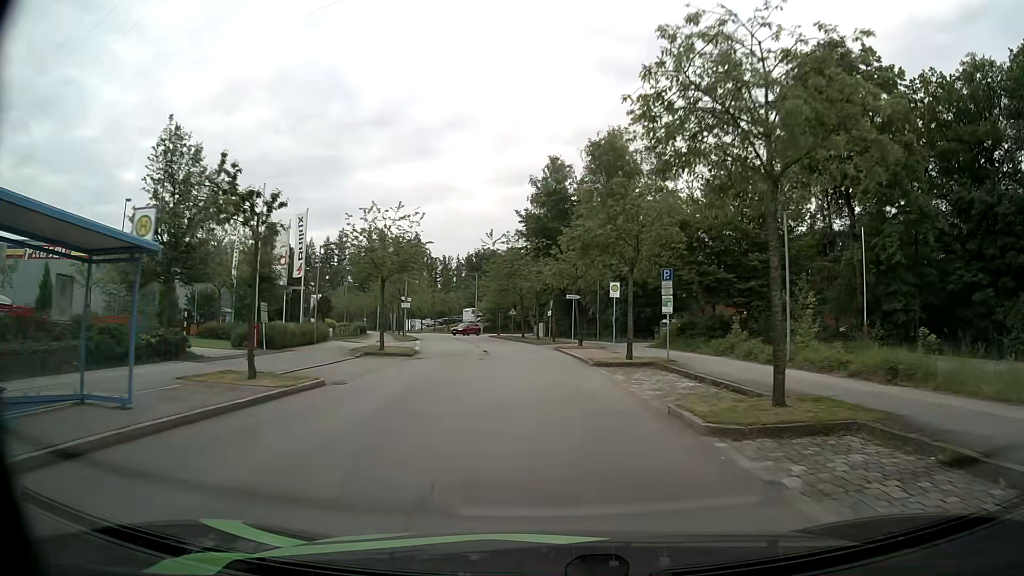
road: secondary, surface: asphalt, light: Day
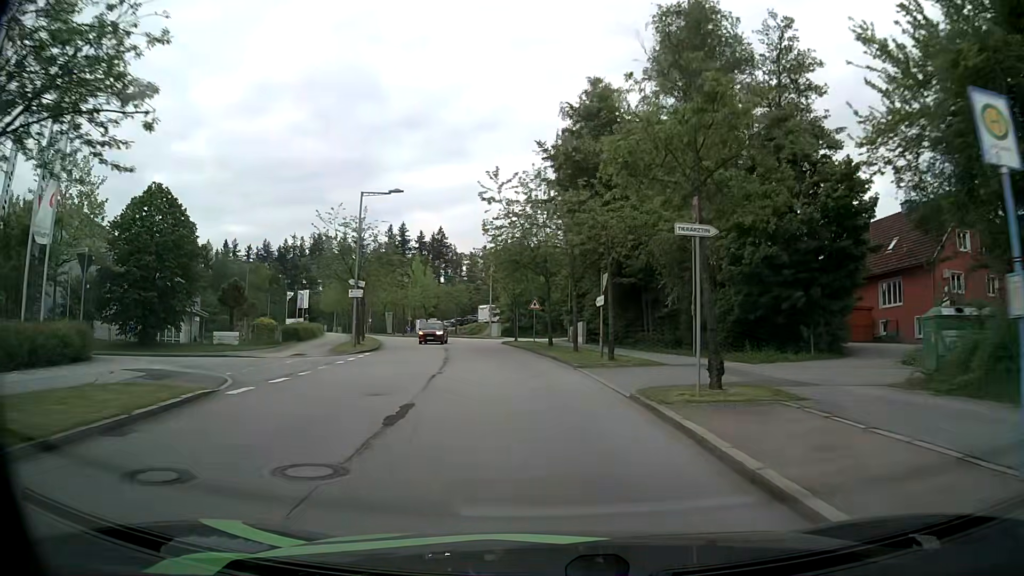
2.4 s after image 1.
(-0.5, +25.7) m; -3°
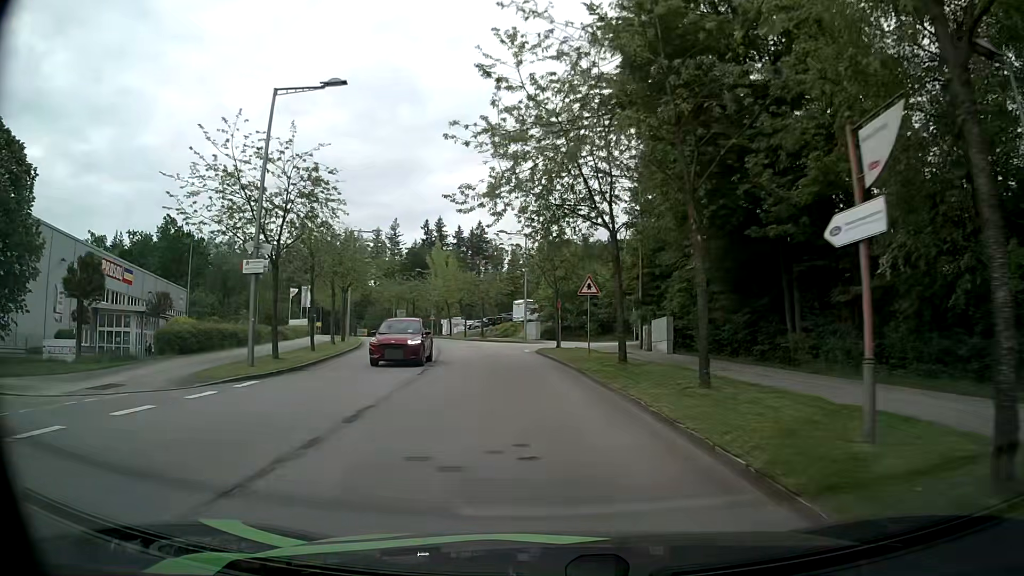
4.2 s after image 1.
(-0.5, +18.7) m; -4°
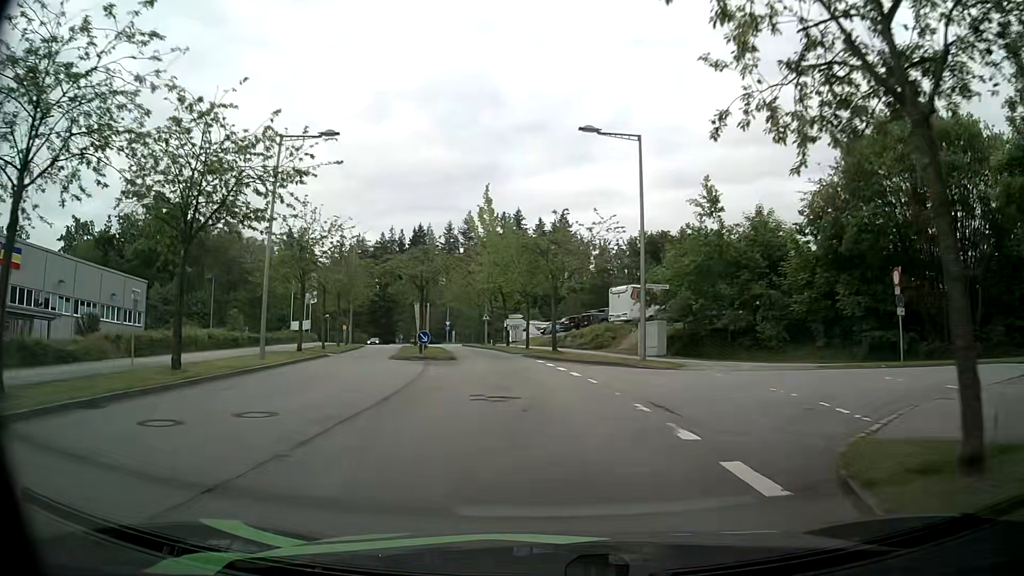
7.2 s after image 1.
(-2.0, +30.1) m; -7°
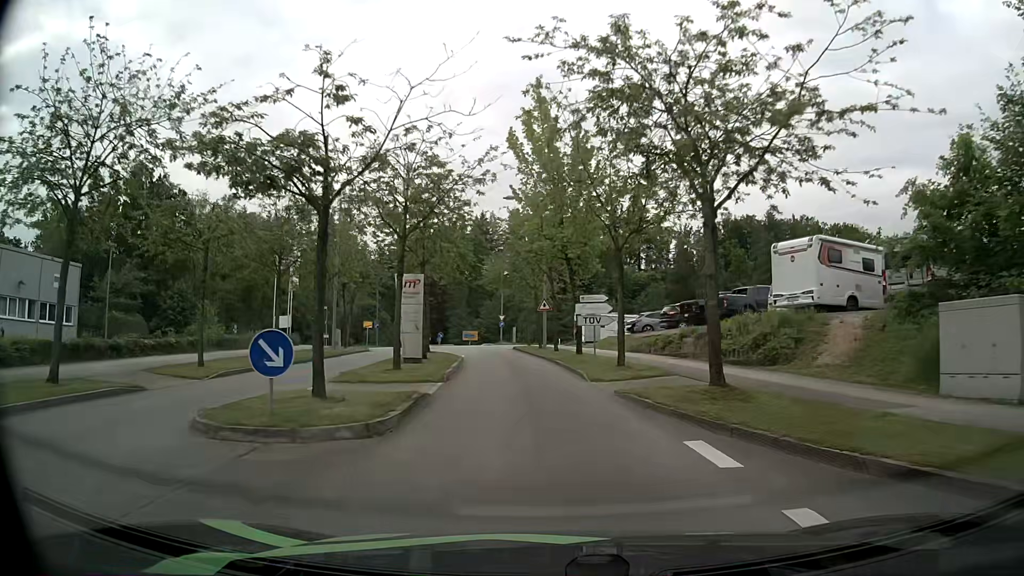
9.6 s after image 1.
(-1.1, +22.2) m; -6°
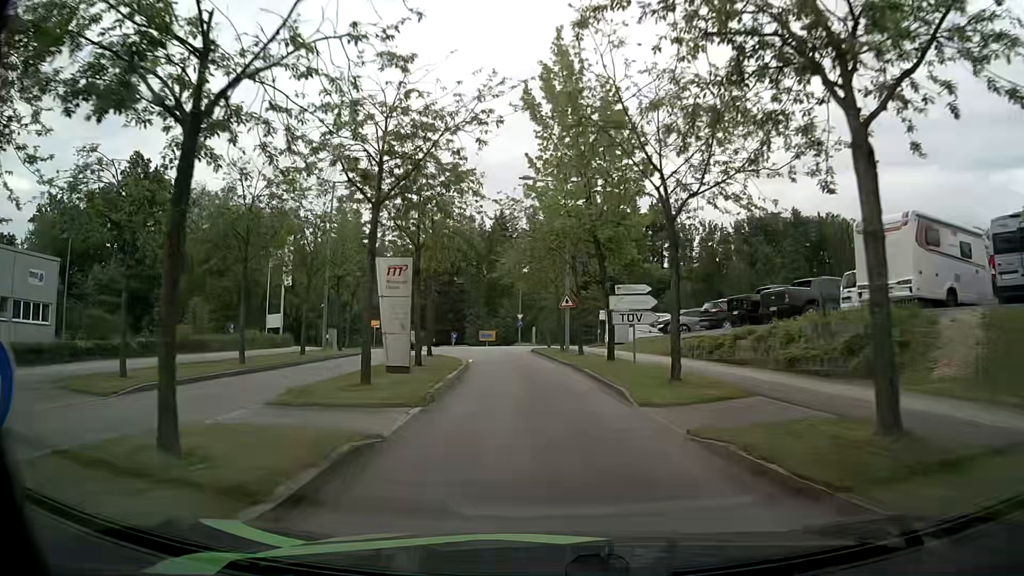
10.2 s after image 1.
(-0.1, +5.3) m; -2°
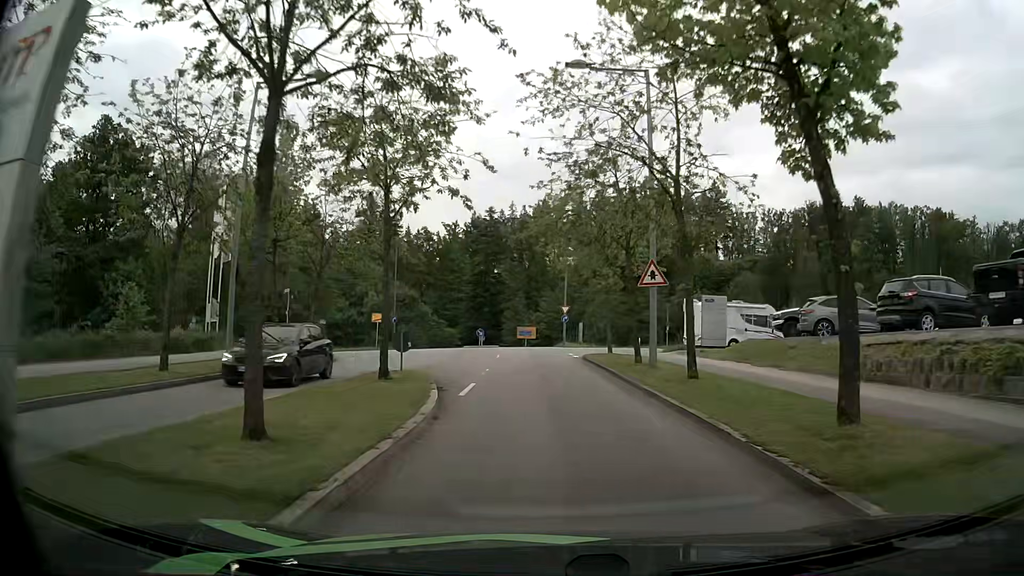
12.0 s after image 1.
(-0.7, +15.1) m; -4°
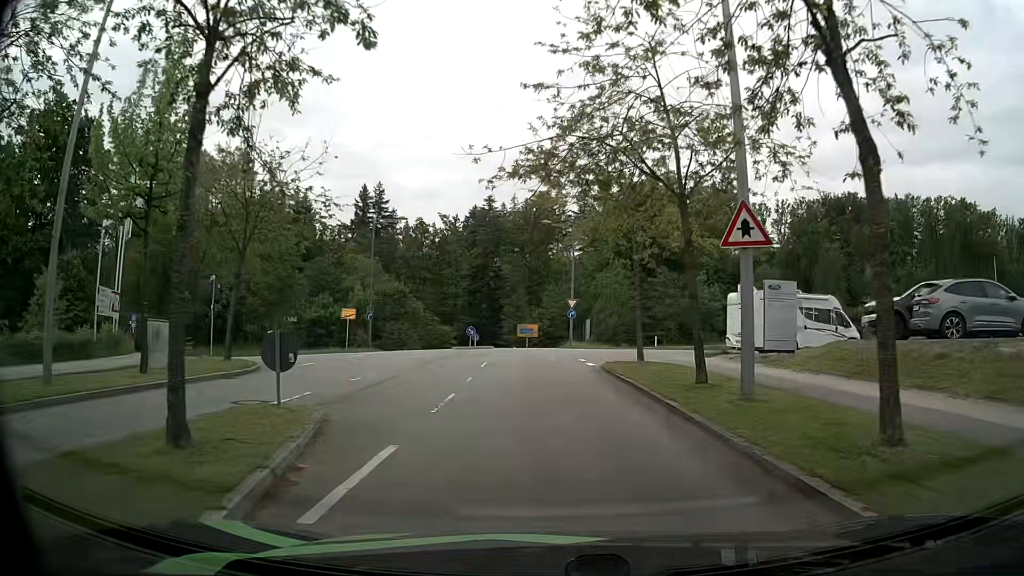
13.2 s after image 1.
(0.0, +8.6) m; 0°
